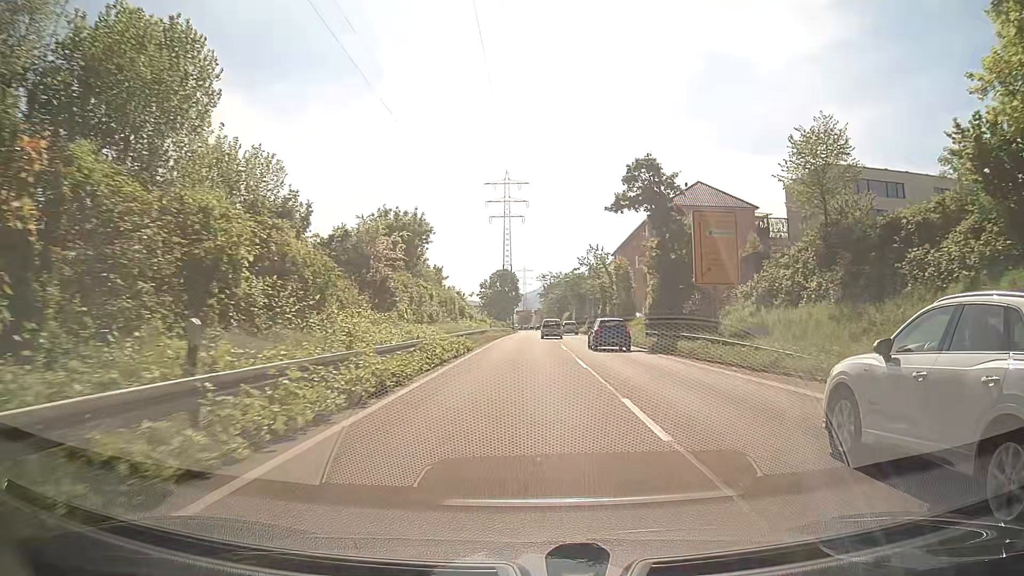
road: trunk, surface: asphalt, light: Day
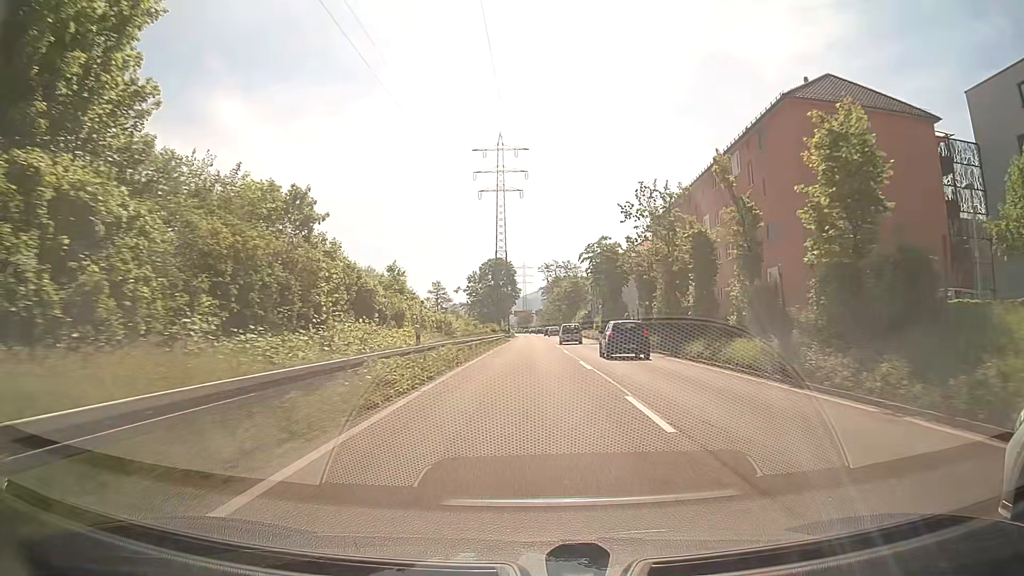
(-0.4, +35.6) m; 0°
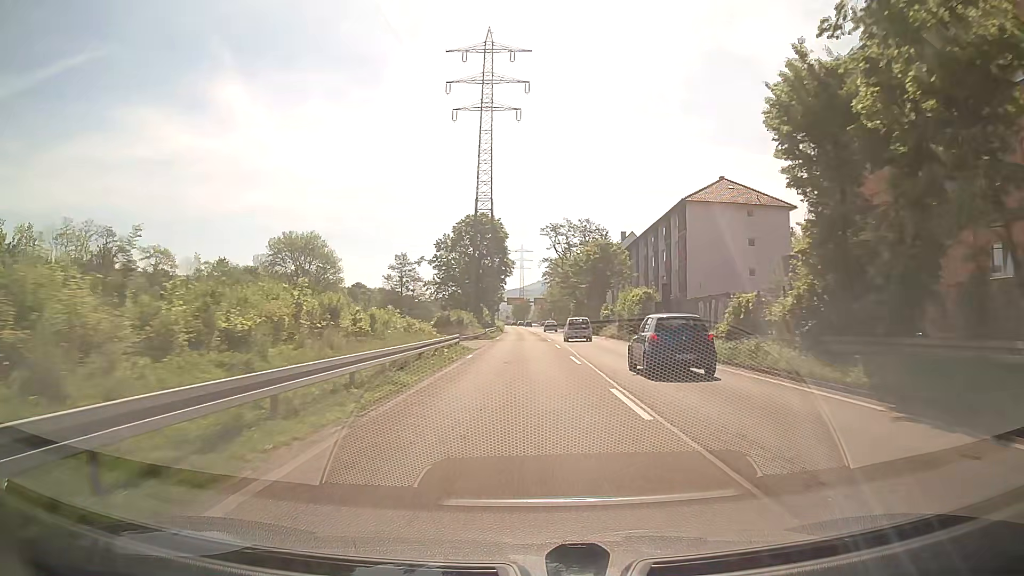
(-0.2, +46.9) m; 0°
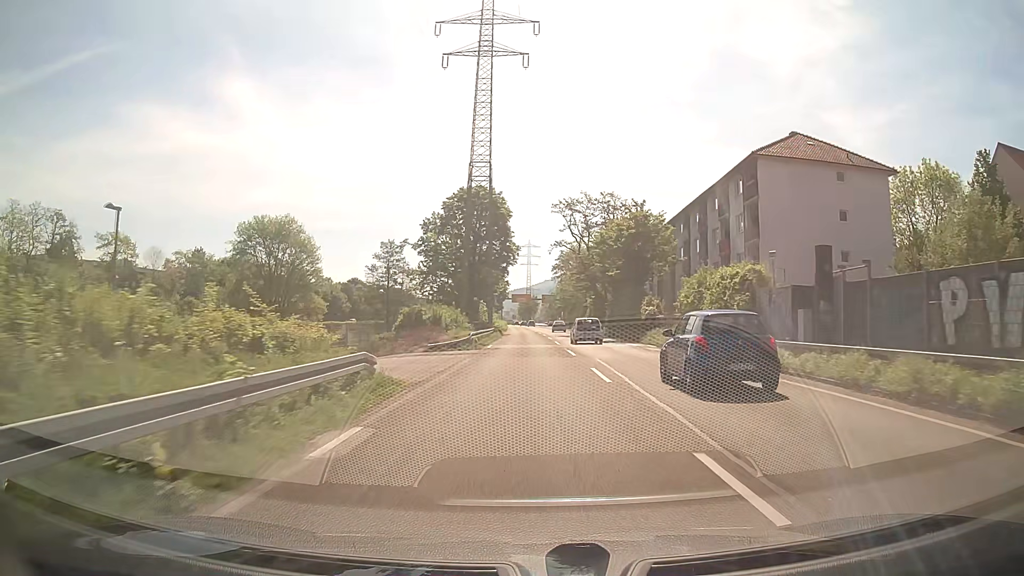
(-0.1, +18.5) m; -1°
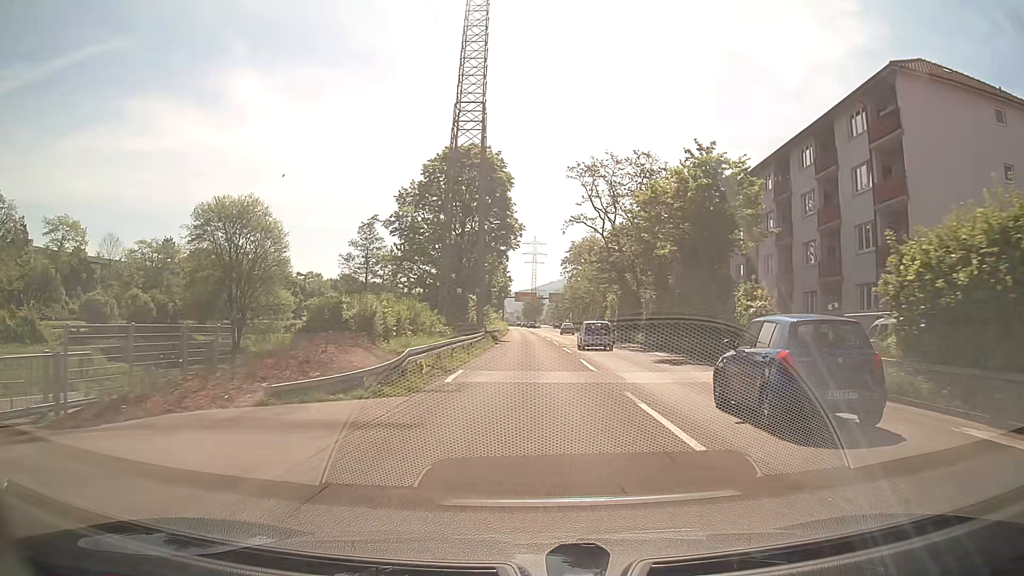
(0.0, +18.4) m; 0°
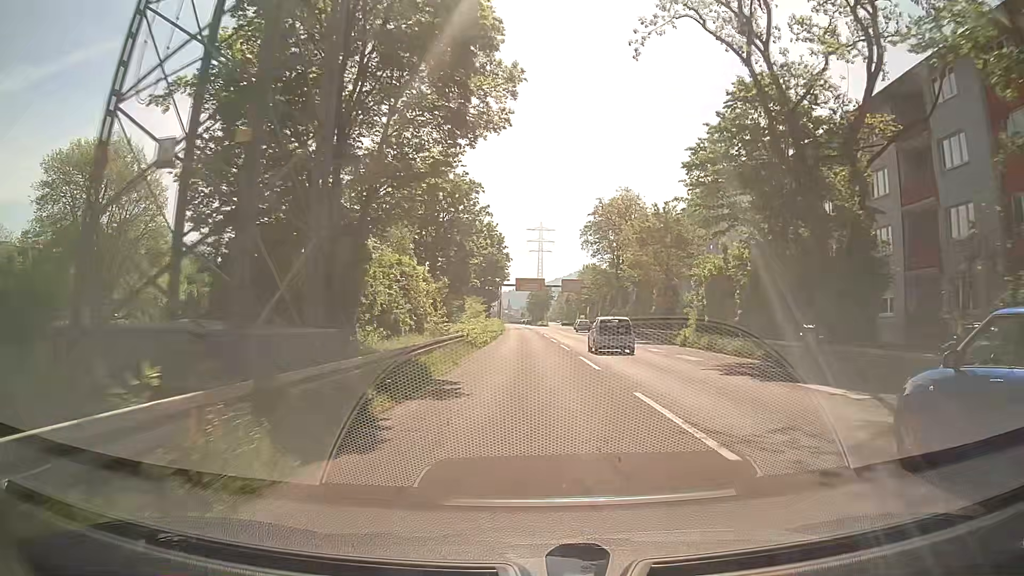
(-0.1, +36.6) m; 0°
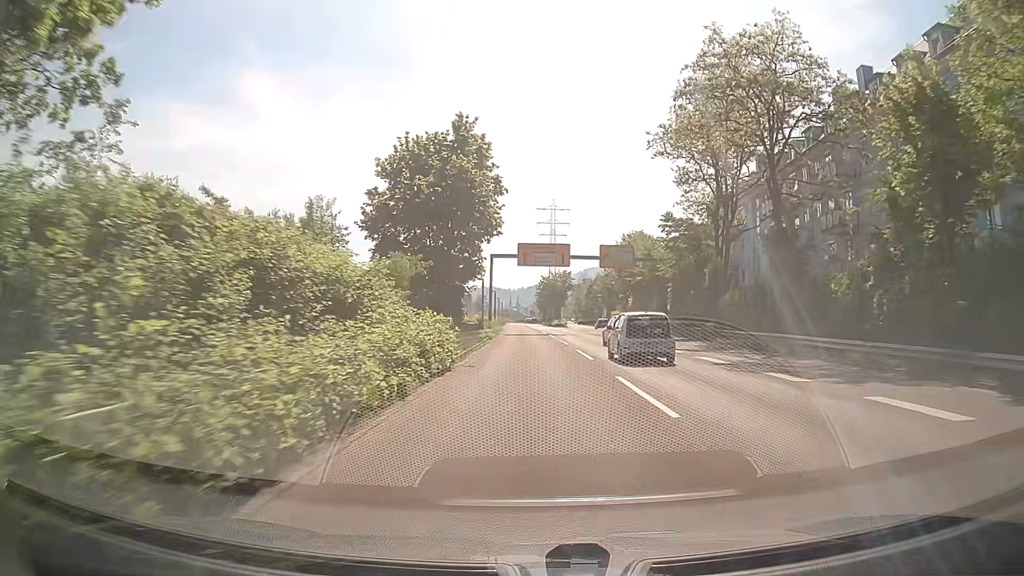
(-0.3, +45.7) m; -1°
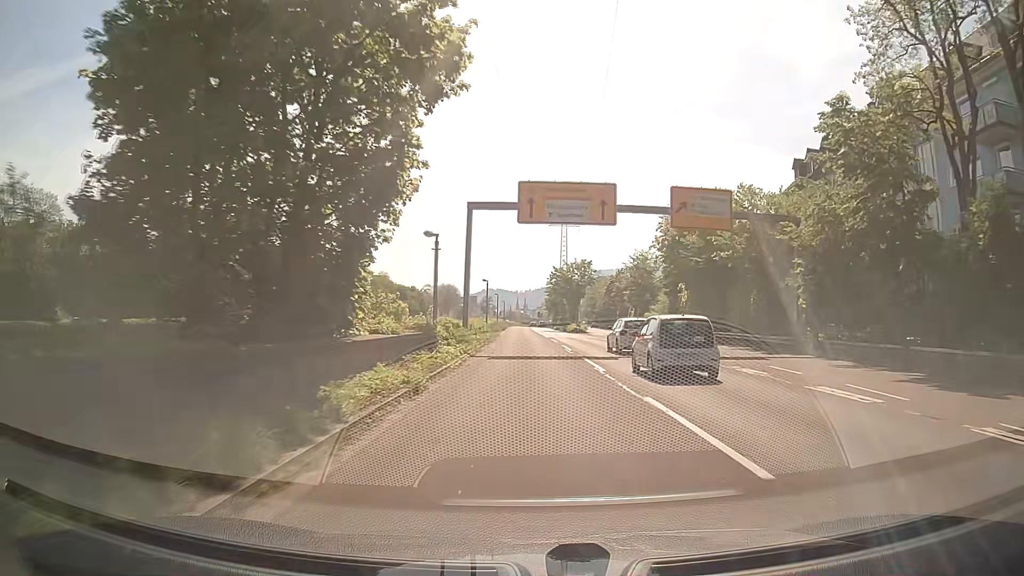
(-0.1, +27.4) m; -1°
(0, +10) (0, +20) (0, +30) (0, +40) (0, +50) (0, +60) (-1, +70) (-1, +80) (-1, +90) (-1, +100) m
